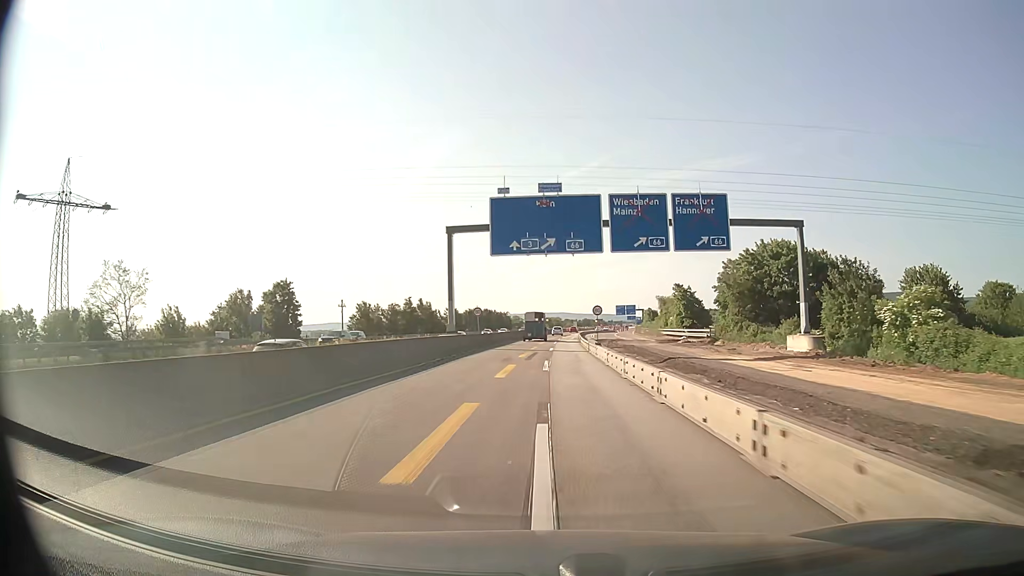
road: motorway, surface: asphalt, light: Day
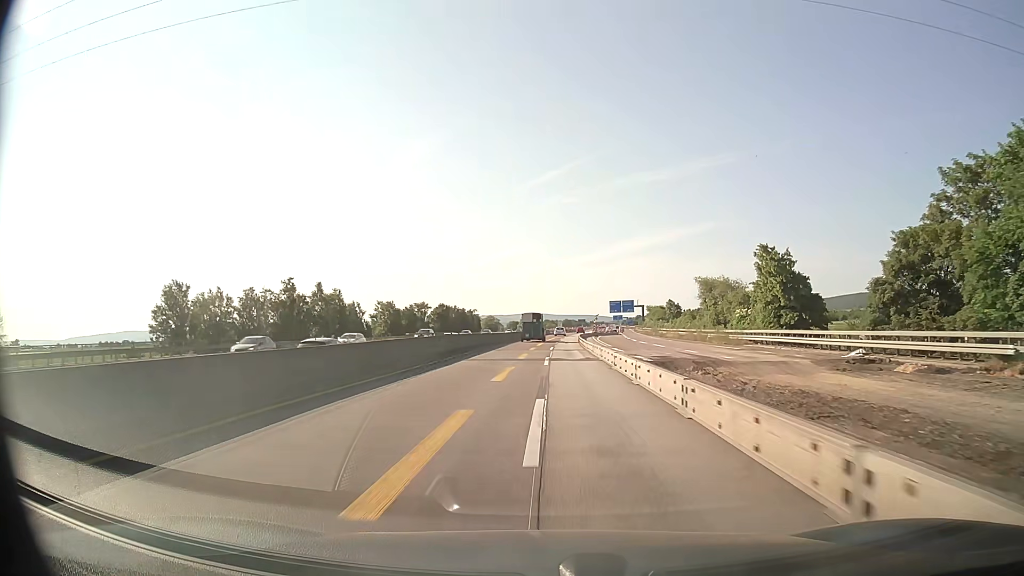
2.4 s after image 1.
(+0.9, +50.2) m; +2°
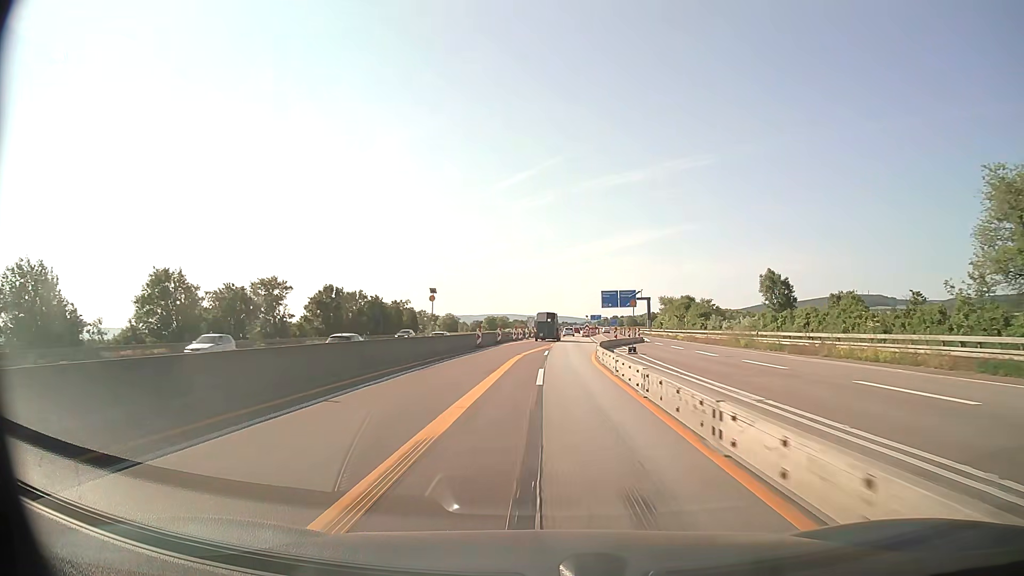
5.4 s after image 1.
(+1.5, +62.6) m; +3°
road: motorway_link
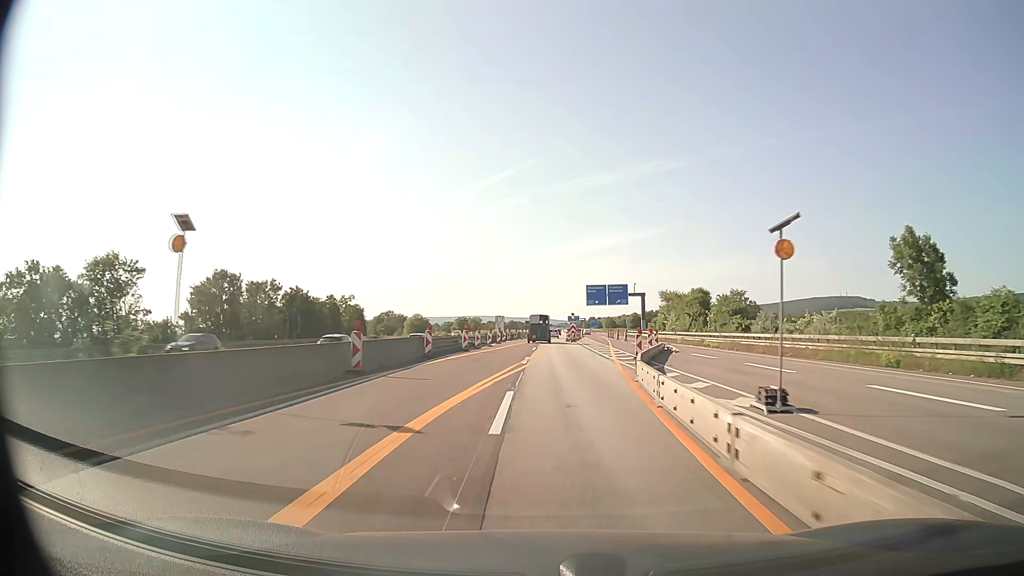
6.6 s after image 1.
(+0.4, +25.0) m; +2°
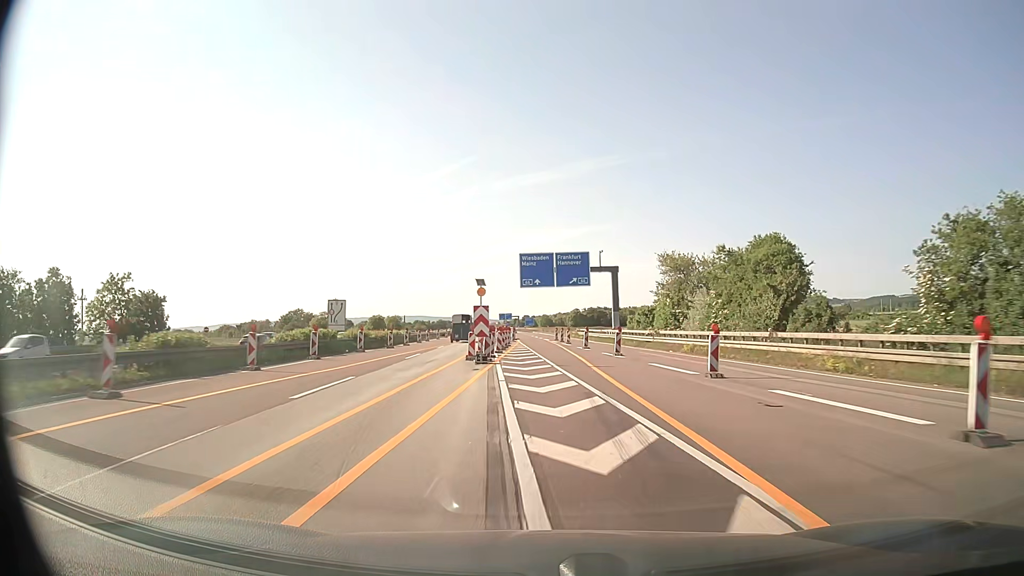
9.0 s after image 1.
(+3.2, +50.0) m; +6°
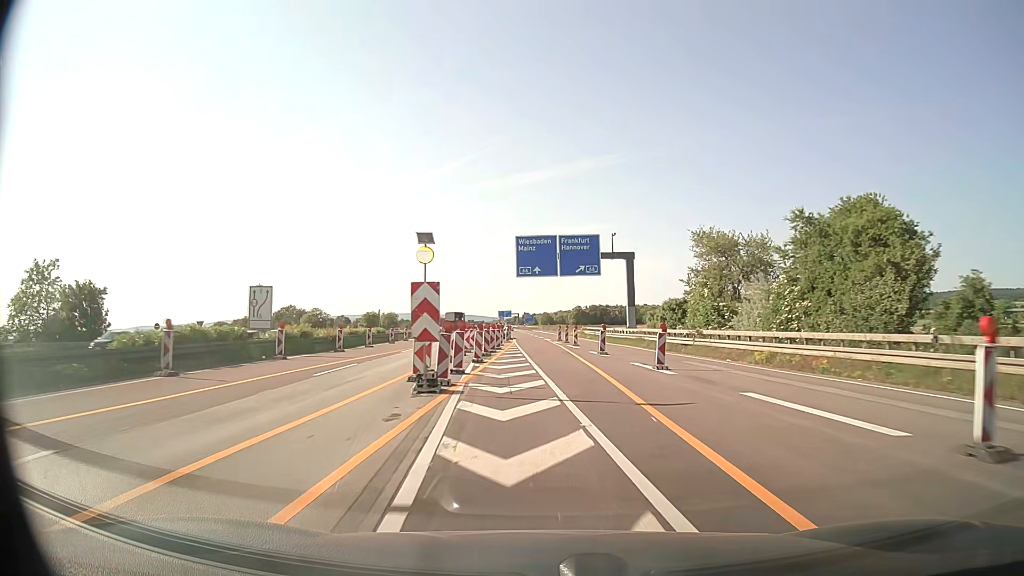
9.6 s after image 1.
(0.0, +12.5) m; 0°
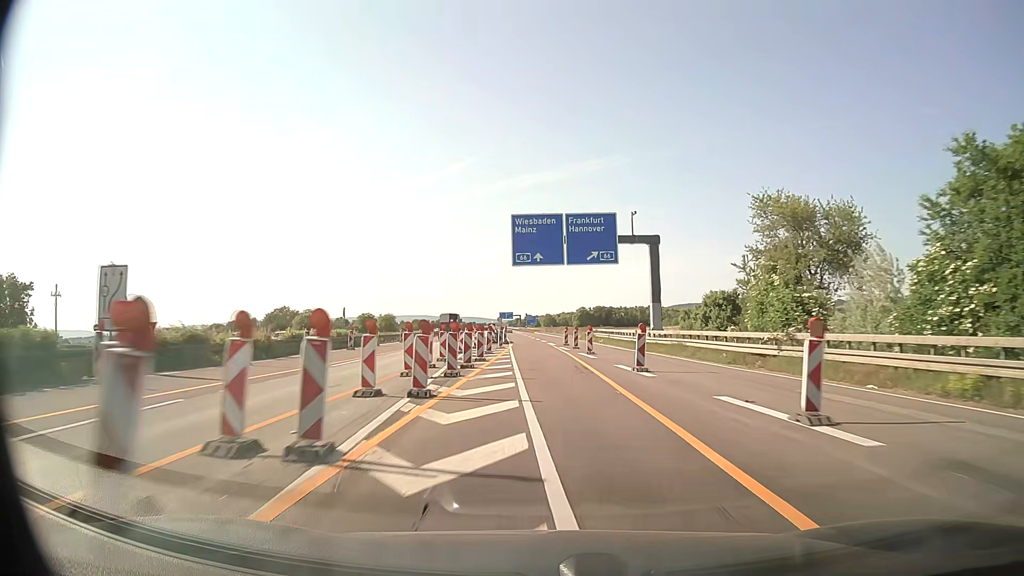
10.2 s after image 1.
(0.0, +12.5) m; 0°
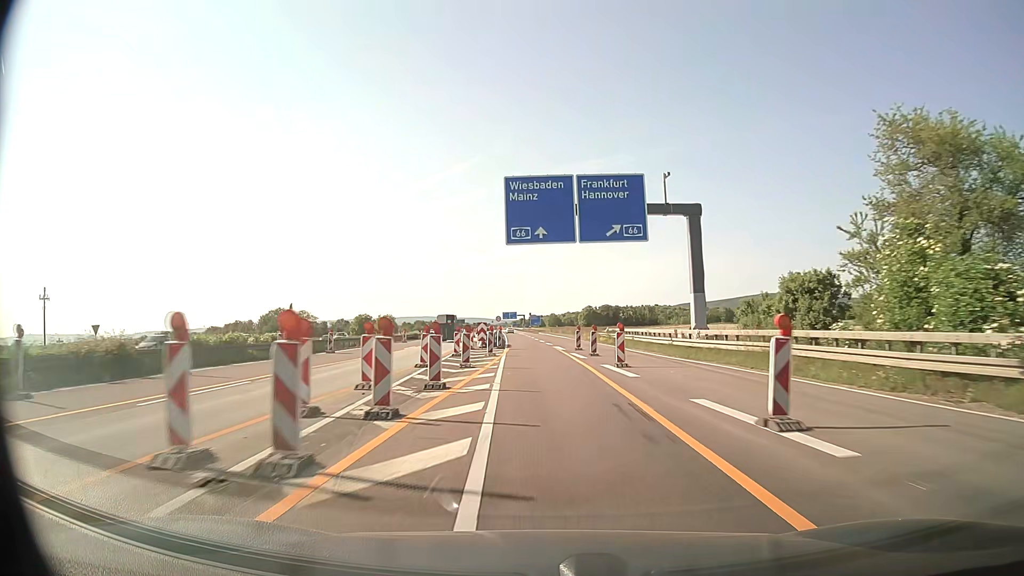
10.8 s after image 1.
(0.0, +12.5) m; 0°
